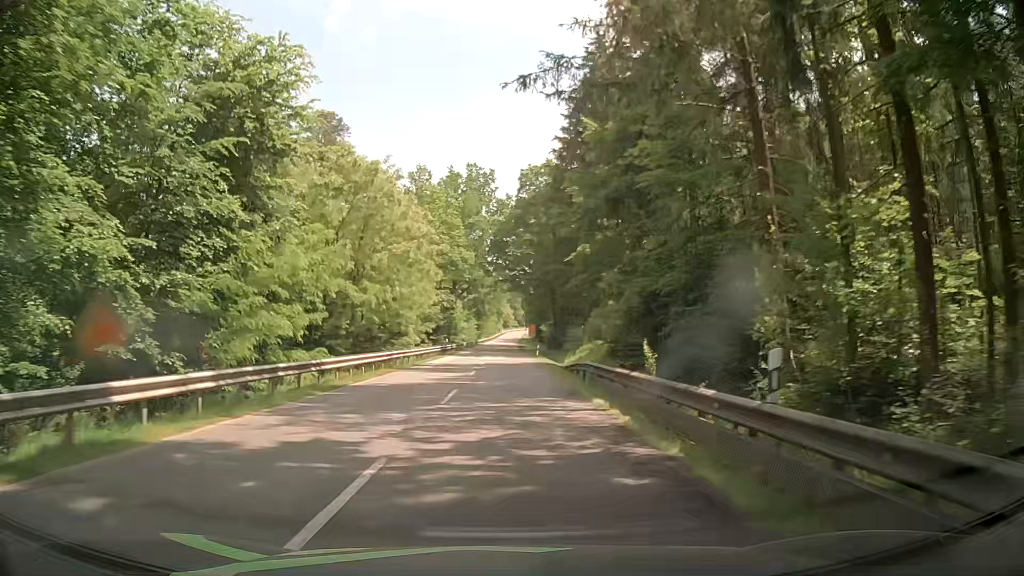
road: secondary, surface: asphalt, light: Day
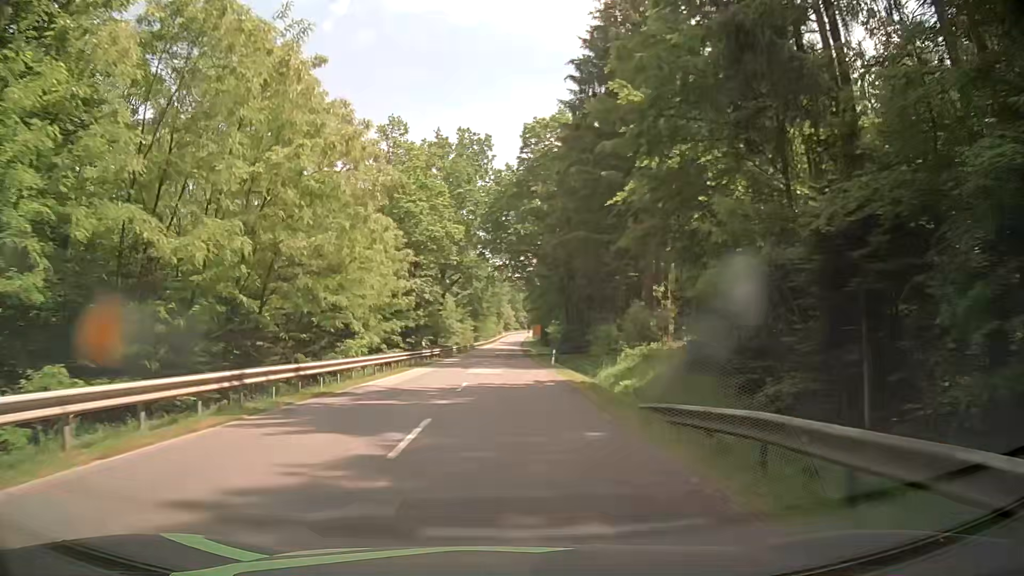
(-0.3, +18.2) m; -1°
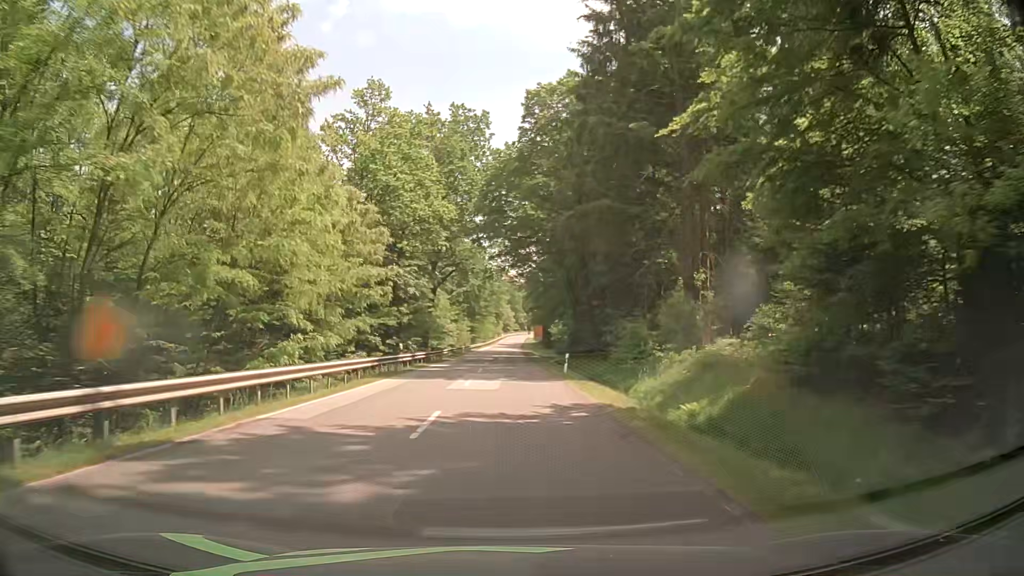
(+0.1, +9.1) m; 0°
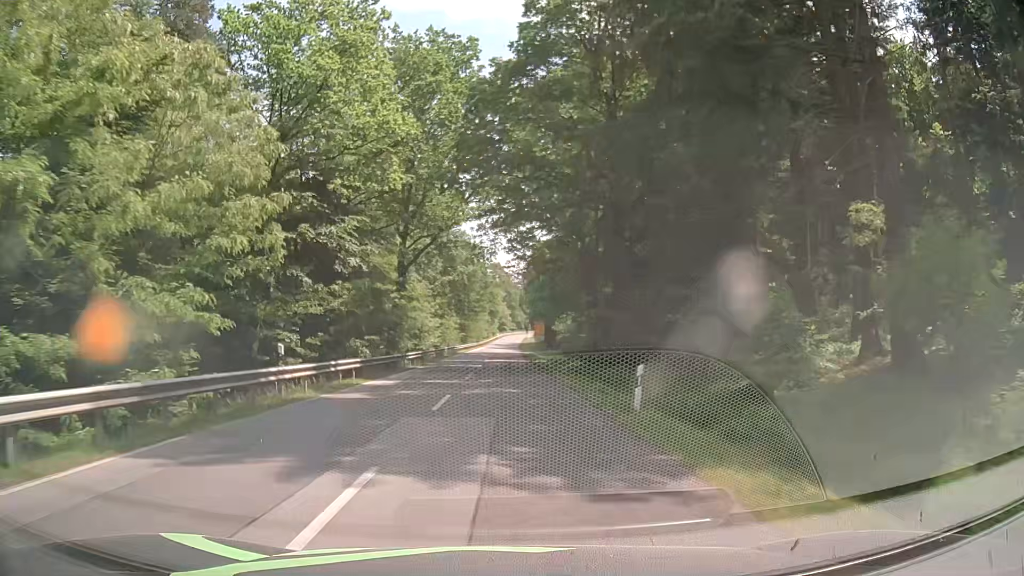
(0.0, +18.2) m; 0°
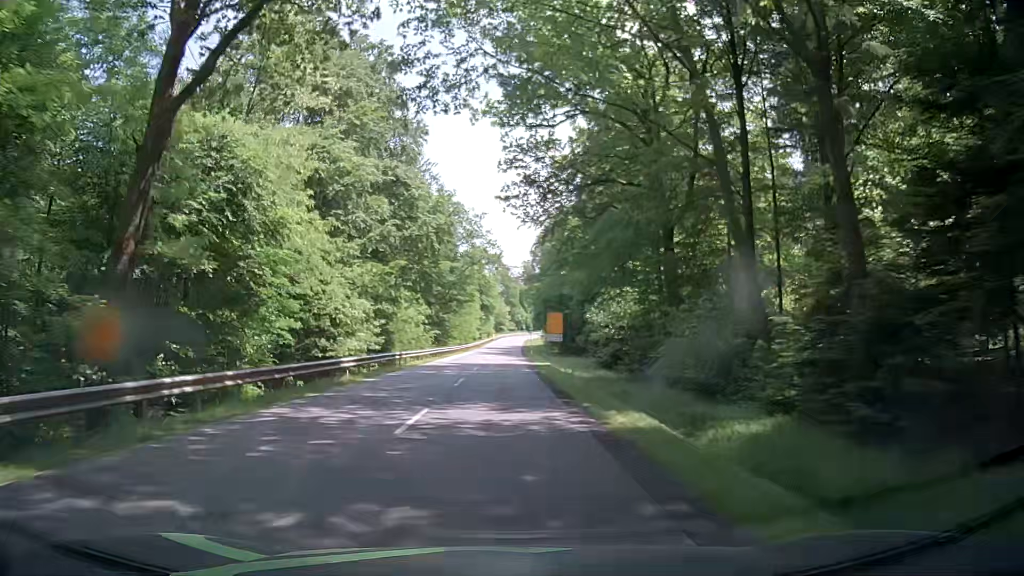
(+0.3, +36.4) m; +1°
(0, +10) (0, +20) (0, +30) (0, +40) (0, +50) (0, +60) (0, +70) (0, +80) (0, +90) (0, +100) m
